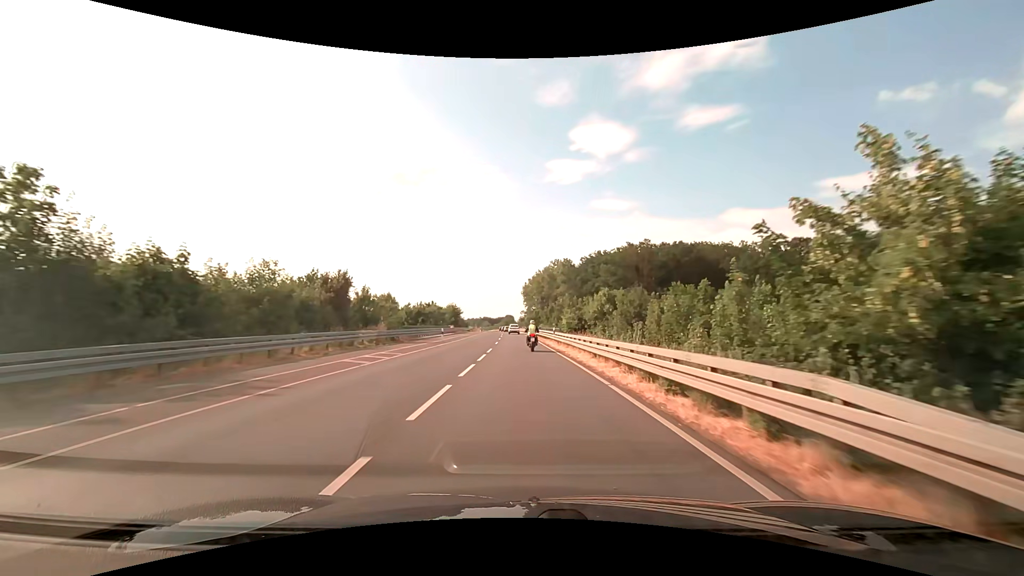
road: secondary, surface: asphalt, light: Day
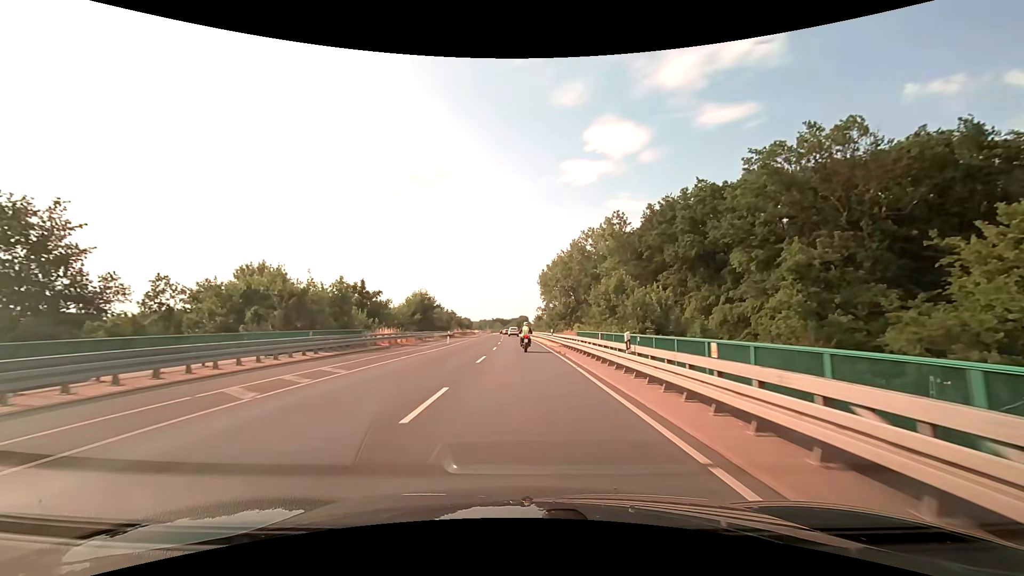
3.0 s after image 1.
(-0.6, +54.3) m; -1°
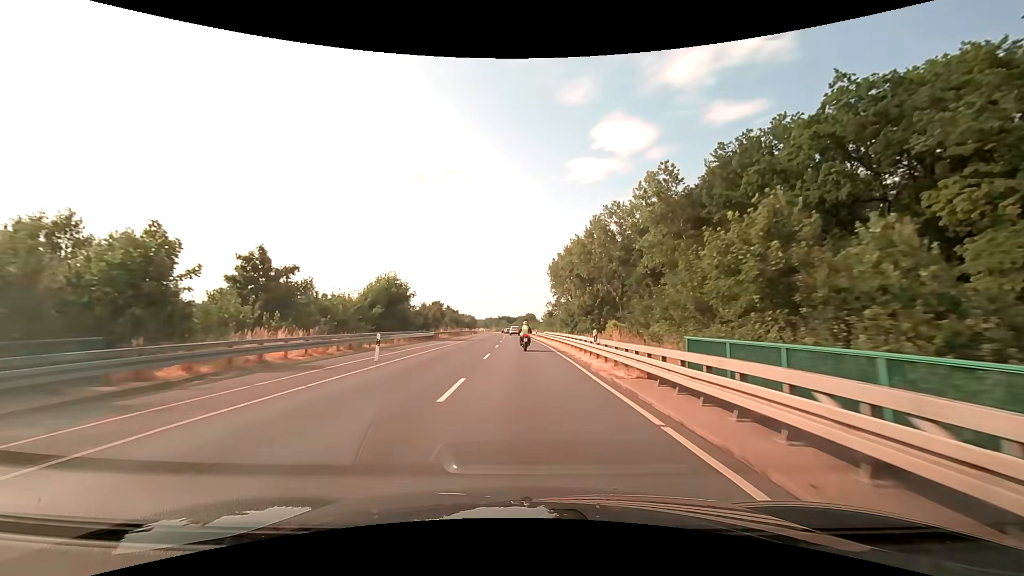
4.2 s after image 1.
(-0.2, +21.9) m; -1°
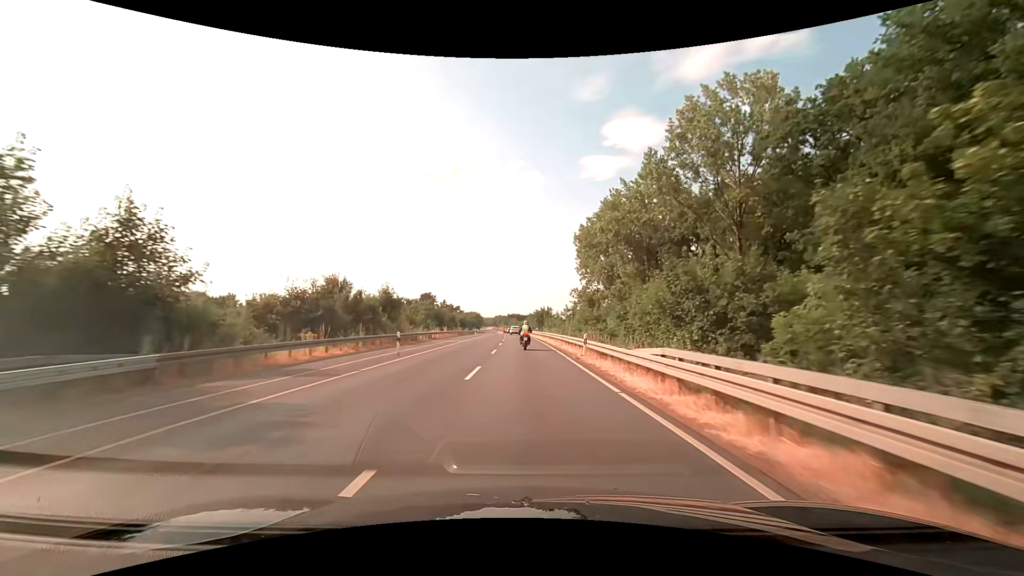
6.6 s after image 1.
(-0.5, +44.4) m; -1°
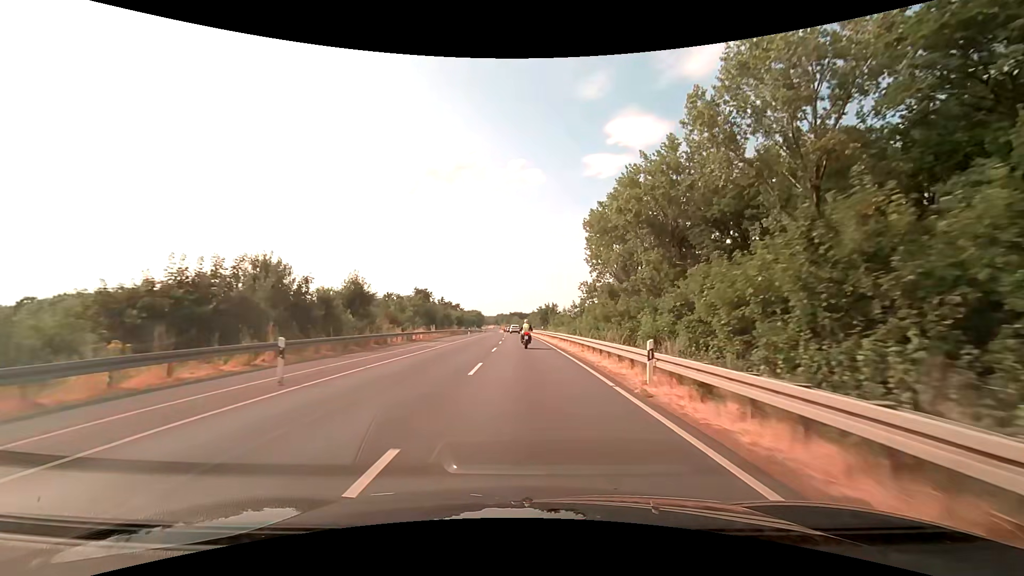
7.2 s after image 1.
(0.0, +11.3) m; 0°
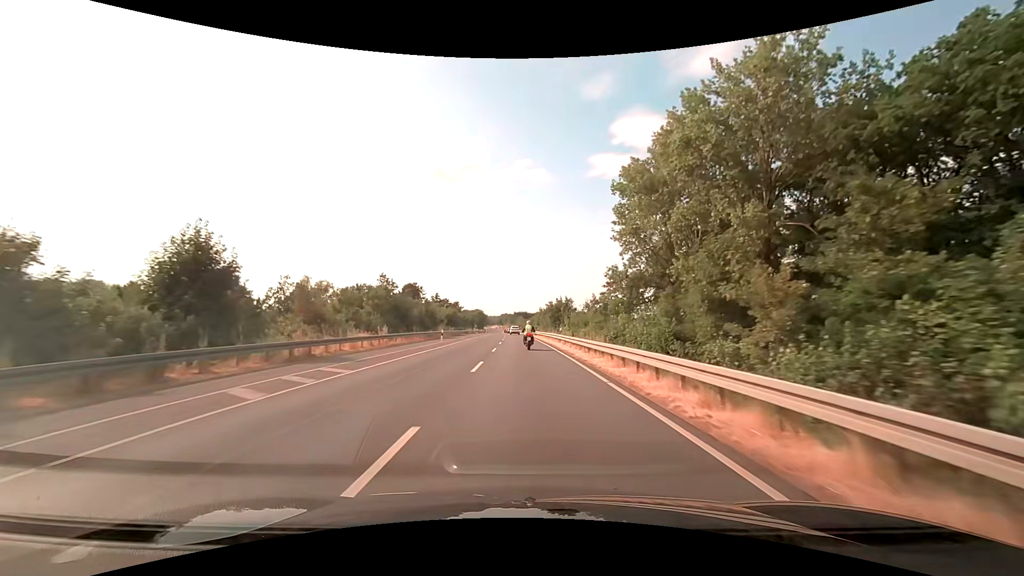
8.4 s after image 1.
(-0.1, +22.8) m; 0°
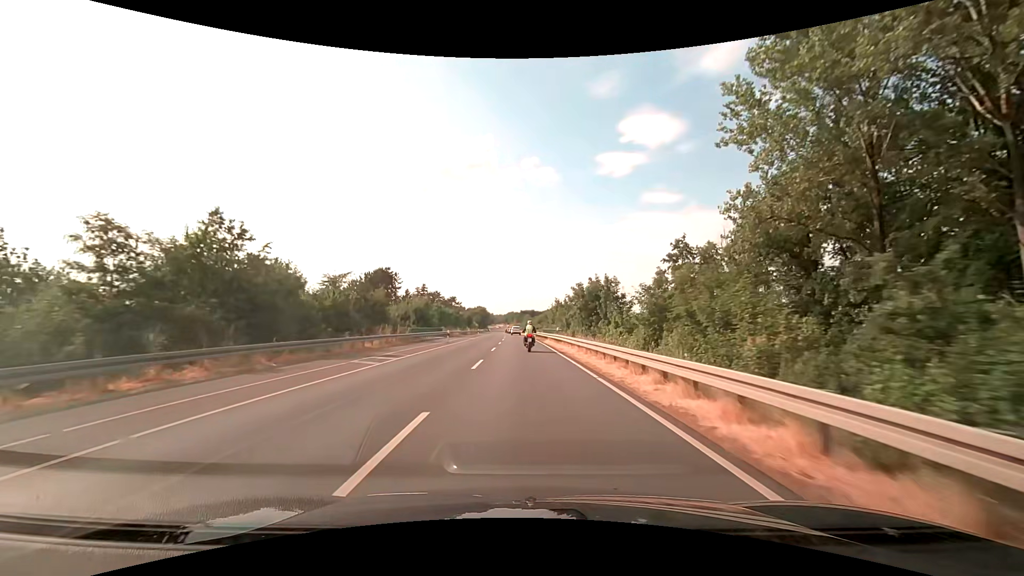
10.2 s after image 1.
(-0.3, +34.8) m; -1°
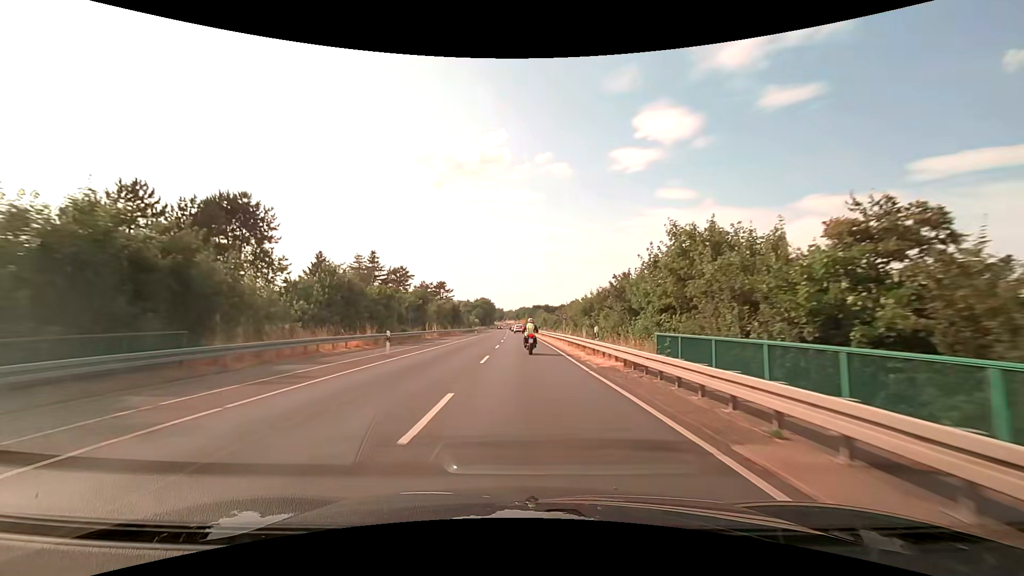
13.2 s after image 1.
(-0.7, +57.9) m; -1°
(0, +10) (0, +20) (0, +30) (0, +40) (0, +50) (0, +60) (-1, +70) (-1, +80) (-1, +90) (-2, +100) m
